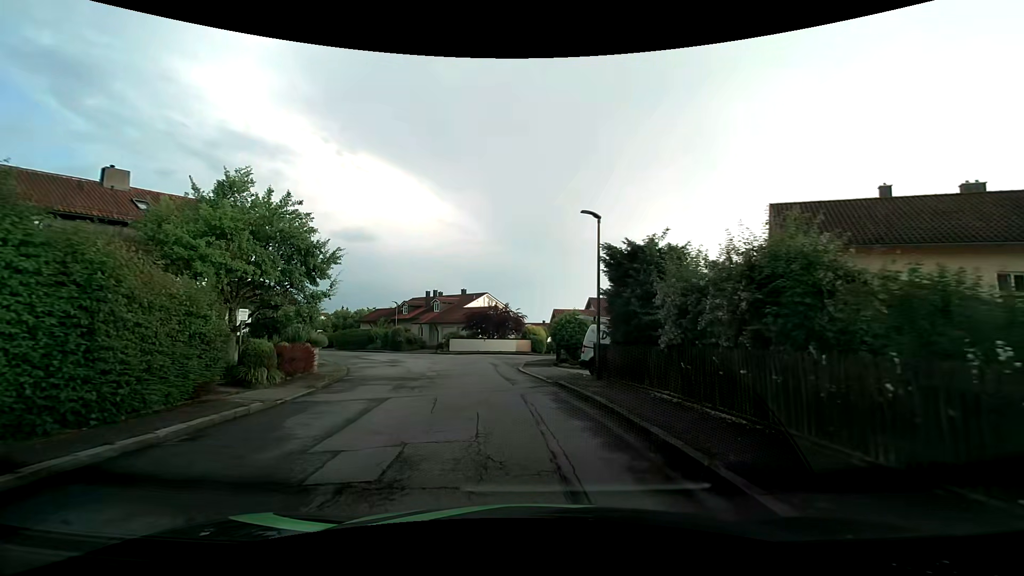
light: Day
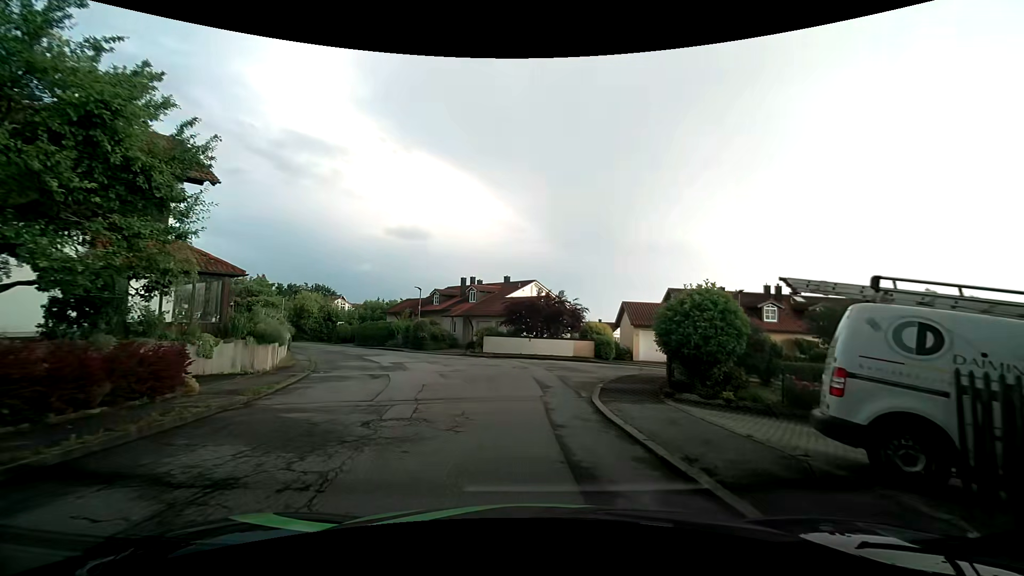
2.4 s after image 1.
(-0.7, +11.9) m; -6°
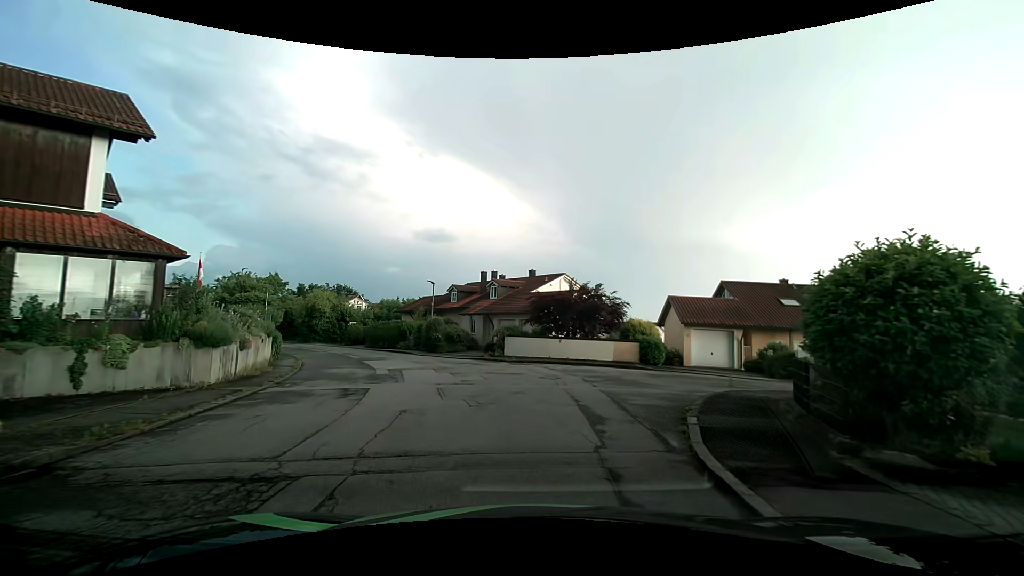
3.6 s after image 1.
(-0.1, +5.4) m; -4°
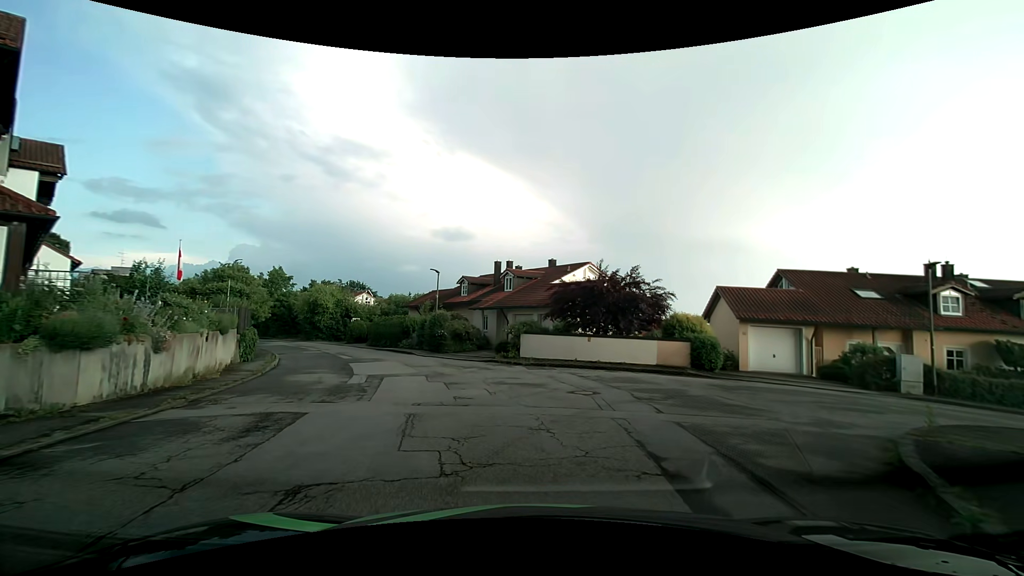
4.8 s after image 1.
(0.0, +5.2) m; -2°
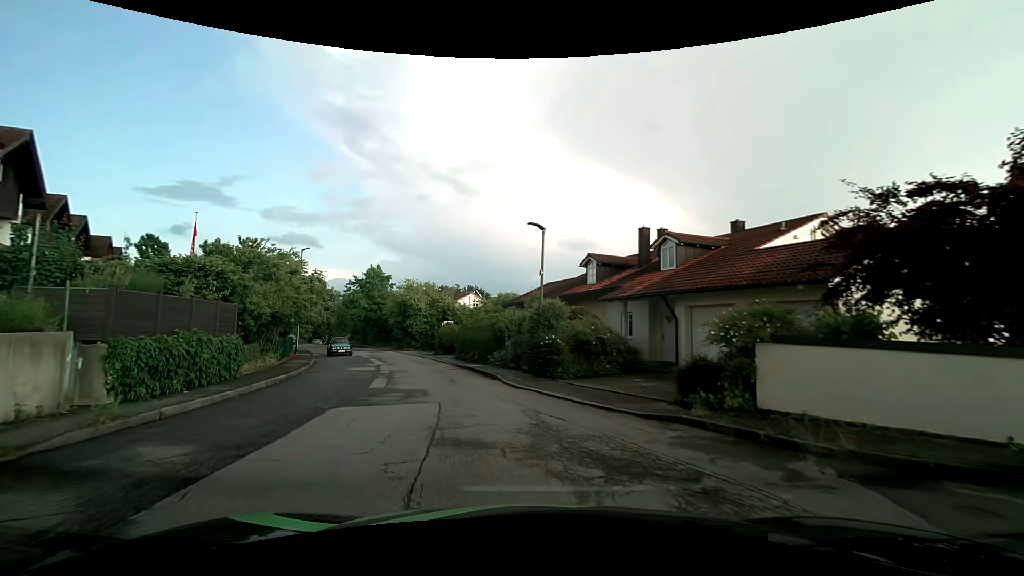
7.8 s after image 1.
(-1.3, +14.8) m; -13°
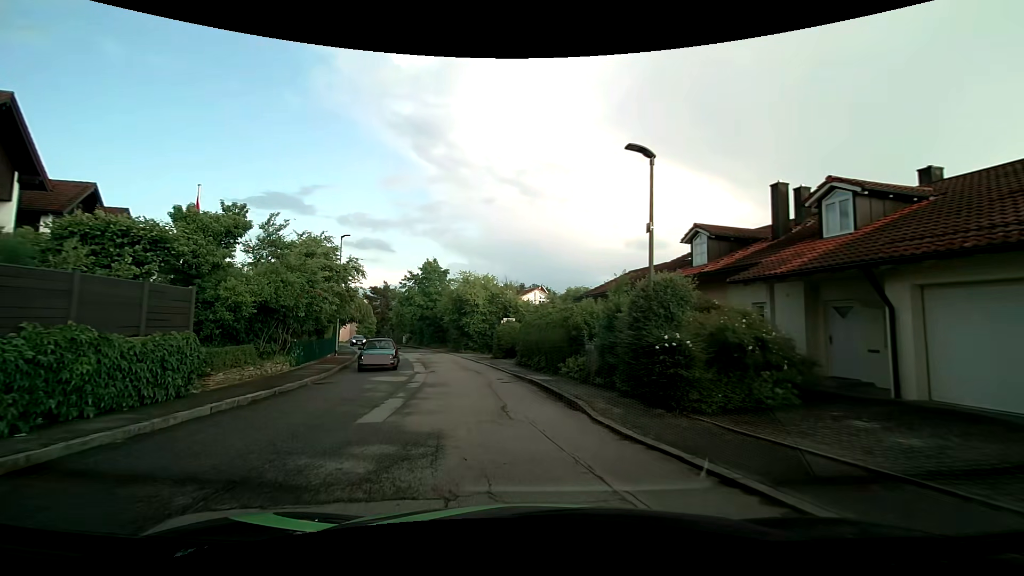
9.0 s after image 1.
(-0.4, +6.8) m; -8°
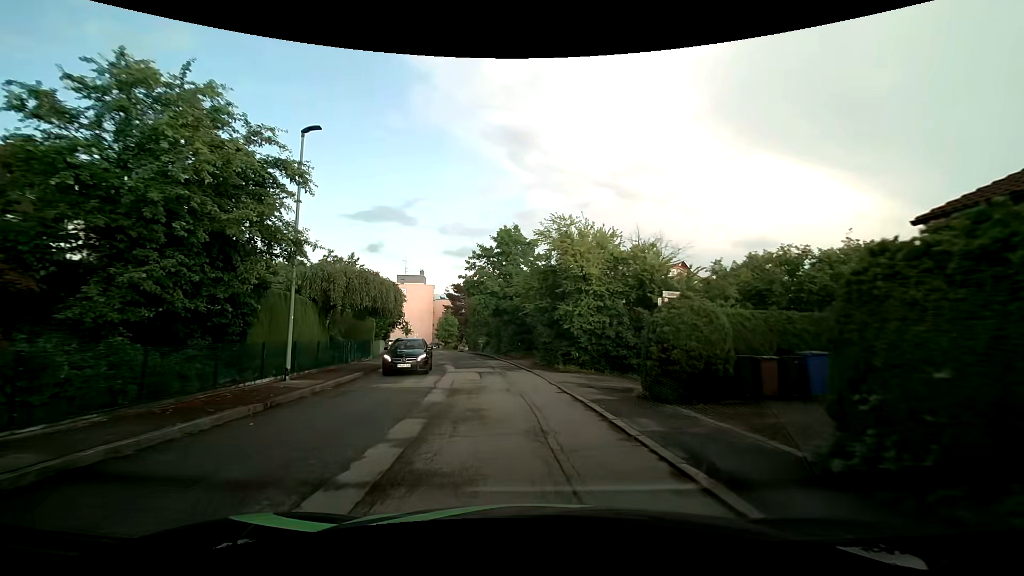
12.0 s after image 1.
(-2.2, +19.3) m; -11°
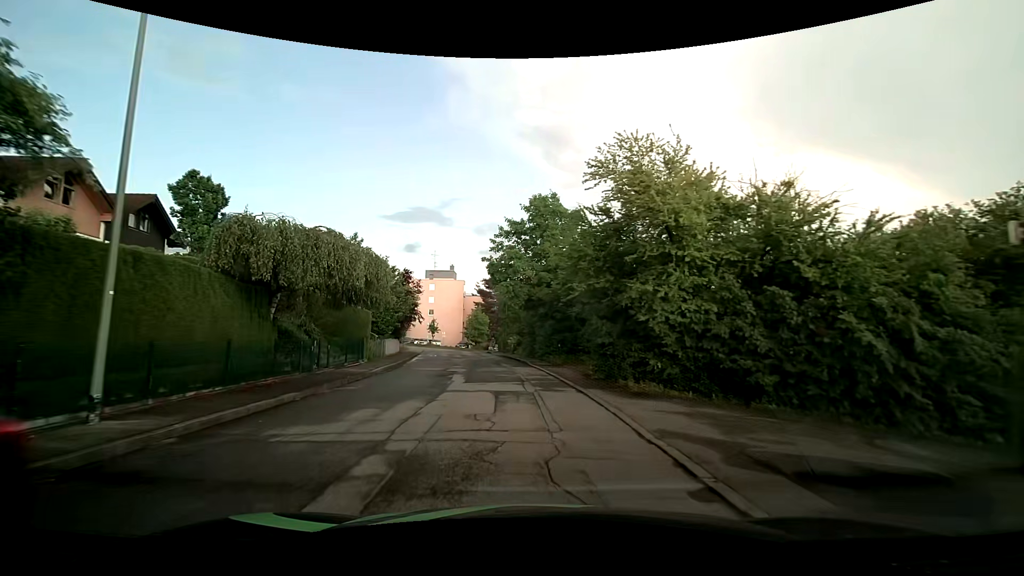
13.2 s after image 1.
(-0.3, +8.3) m; -4°
